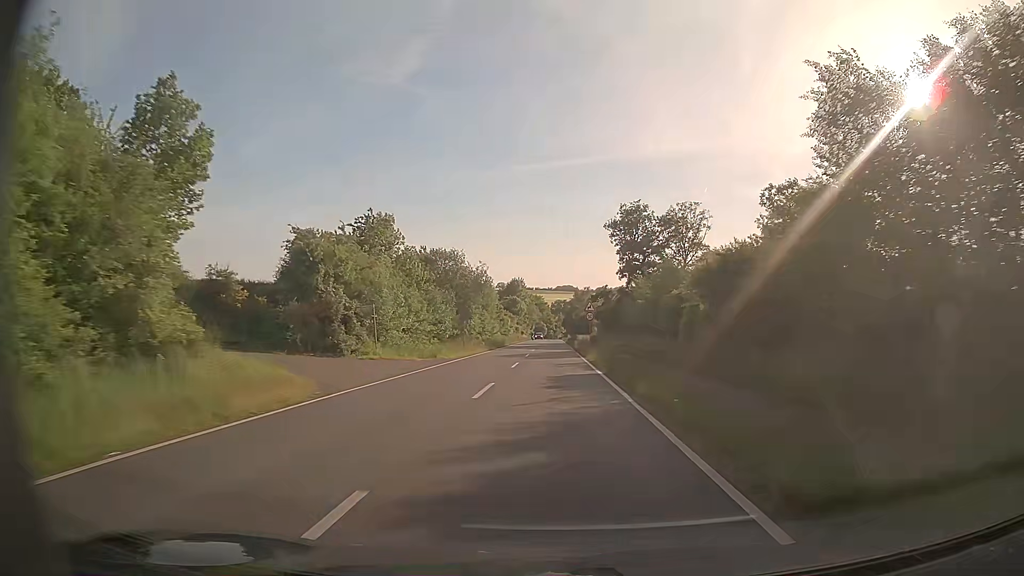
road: tertiary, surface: asphalt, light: Day
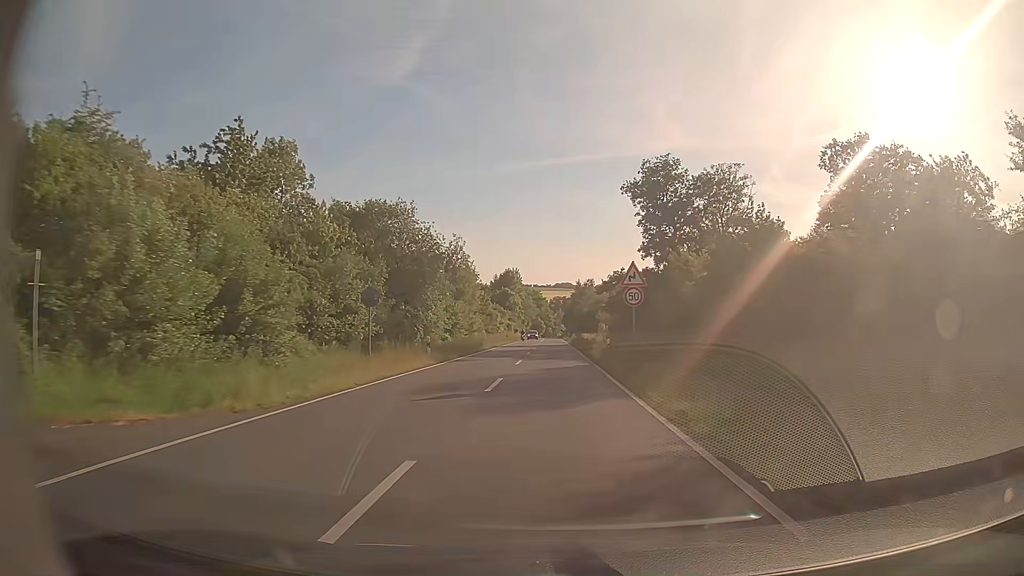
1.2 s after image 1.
(+0.1, +22.6) m; 0°
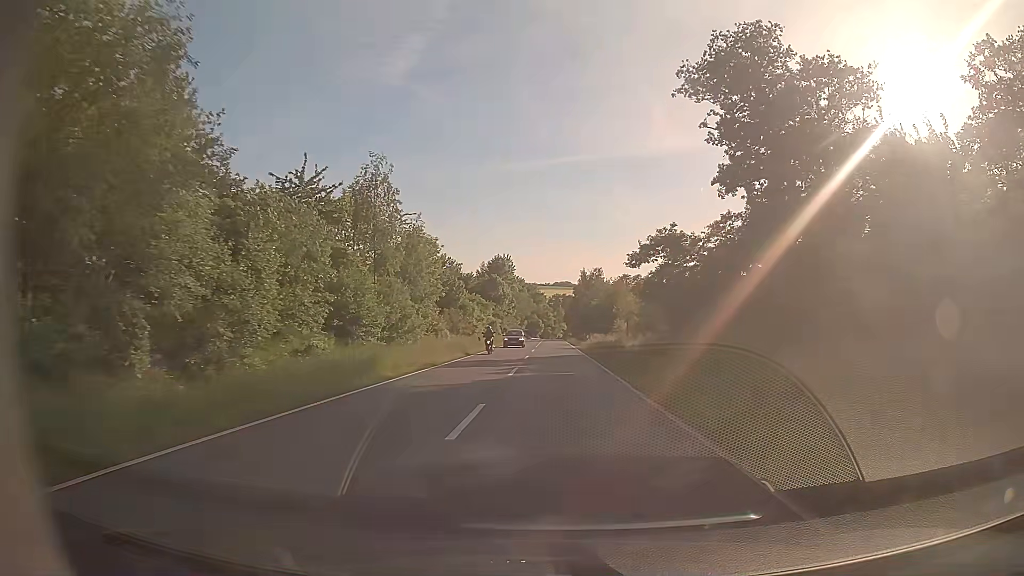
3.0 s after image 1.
(0.0, +30.3) m; 0°
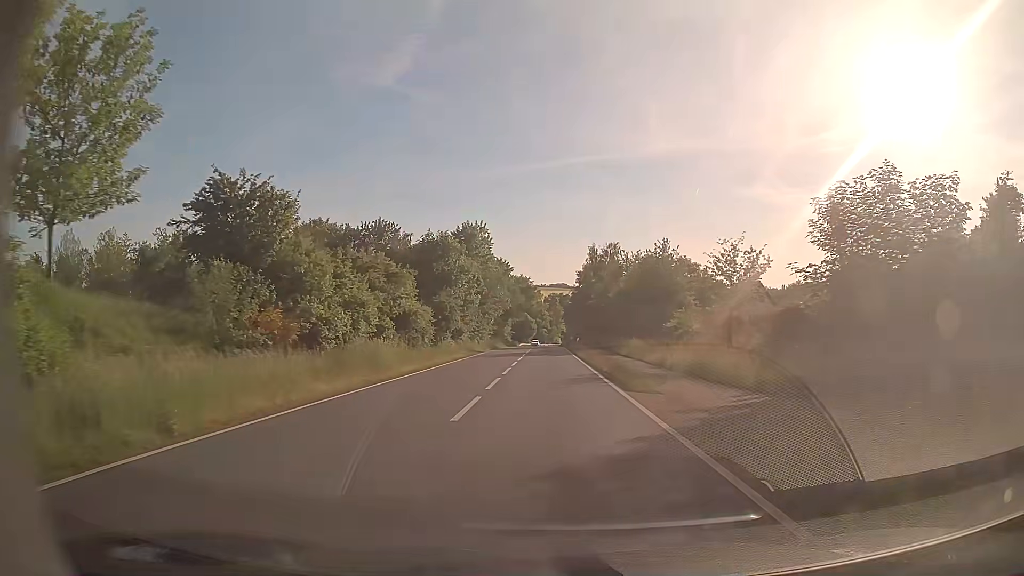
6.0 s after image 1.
(+0.4, +46.0) m; 0°
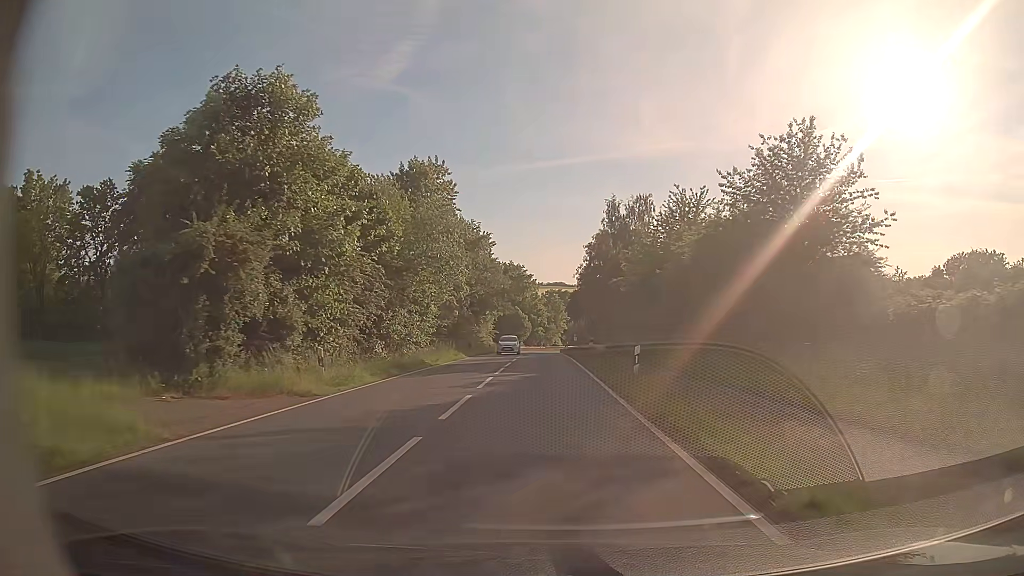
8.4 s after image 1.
(+0.1, +36.0) m; 0°
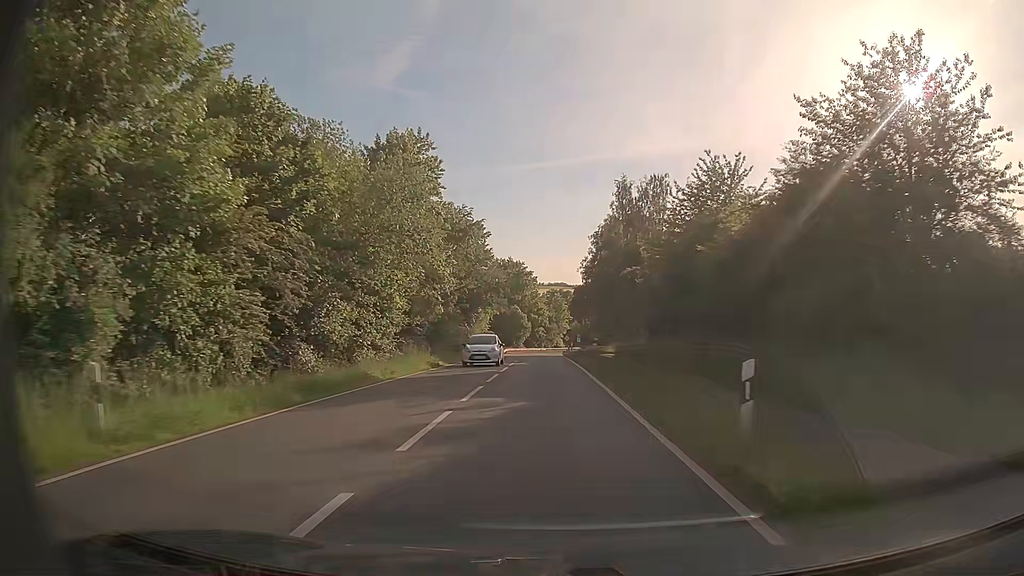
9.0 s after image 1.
(0.0, +9.0) m; 0°
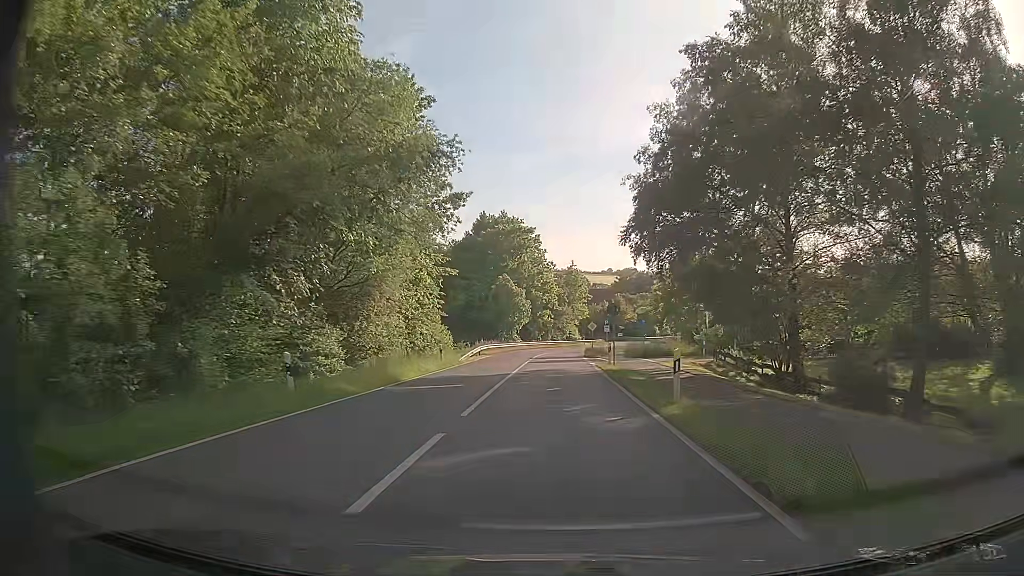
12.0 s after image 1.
(-0.4, +44.1) m; 0°
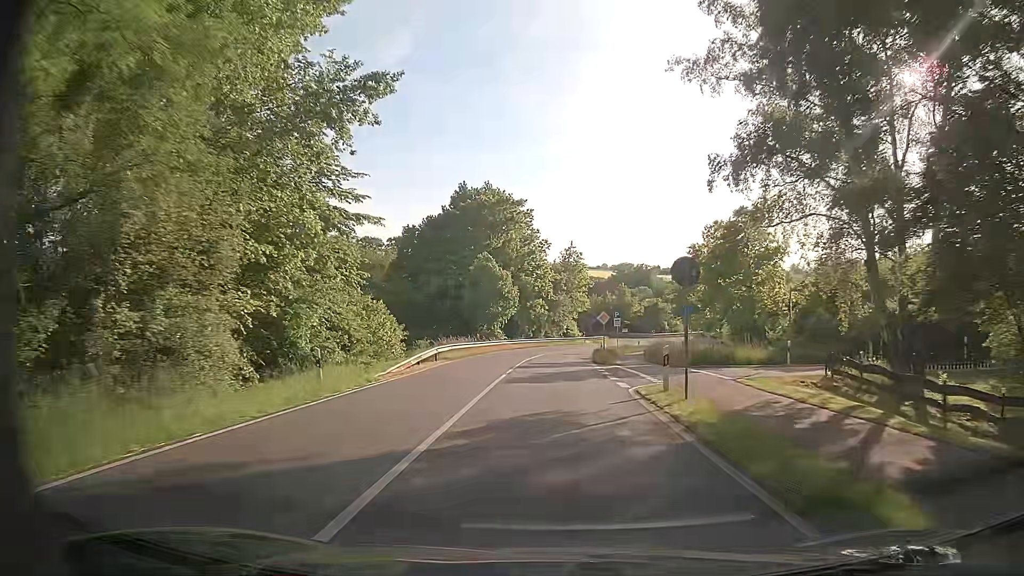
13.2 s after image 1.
(0.0, +17.1) m; +1°
(0, +10) (0, +20) (0, +30) (0, +40) (+1, +50) (+3, +60) (+6, +69) (+9, +79) (+13, +88) (+18, +97) m
